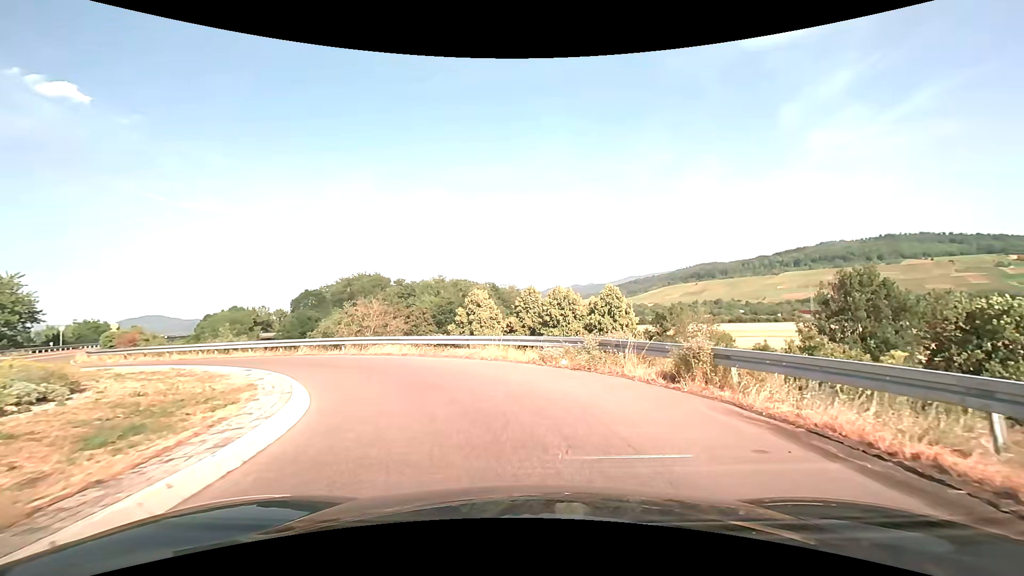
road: primary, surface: asphalt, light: Day
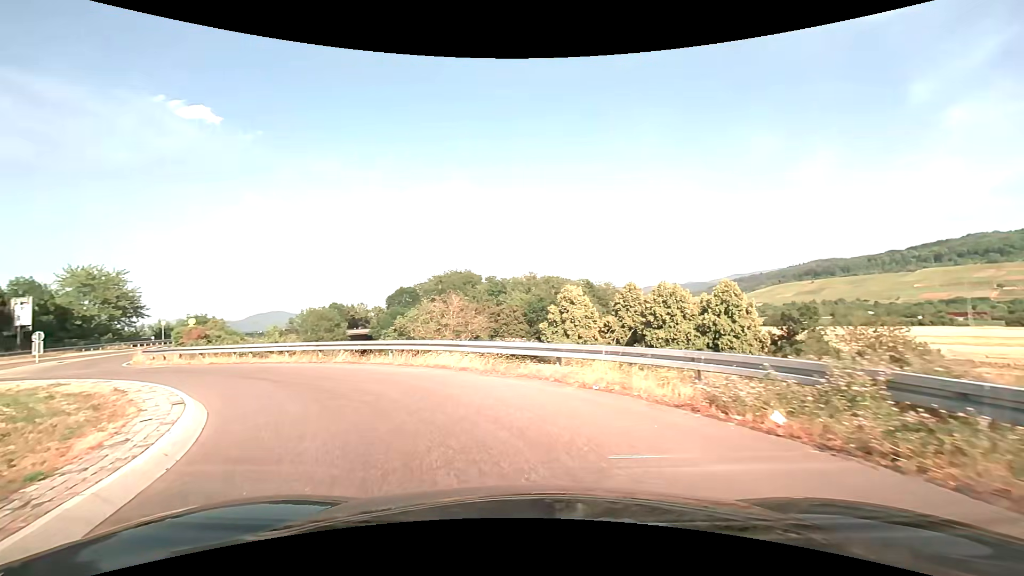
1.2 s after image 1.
(-0.5, +7.3) m; -12°
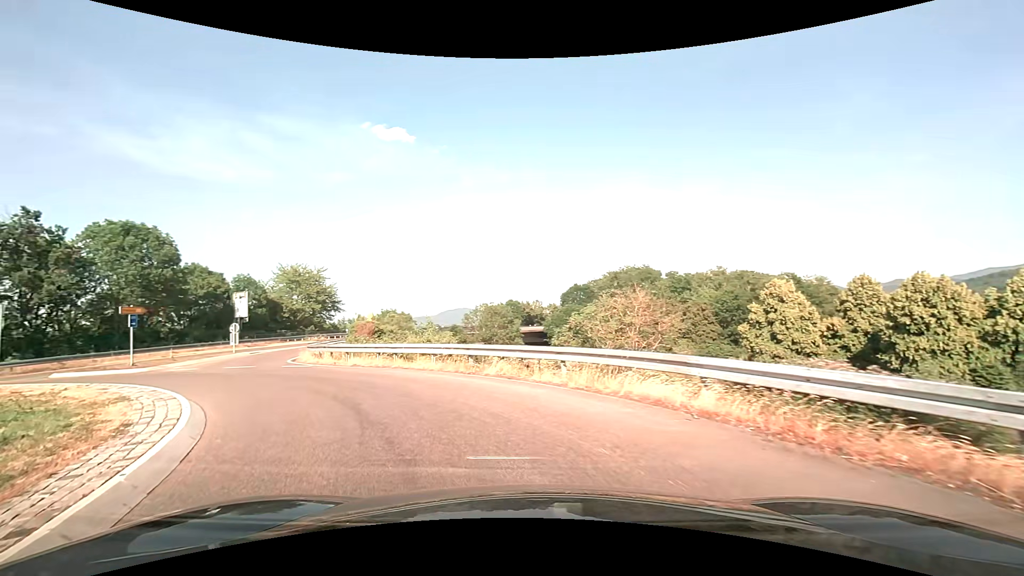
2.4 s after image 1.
(-1.0, +6.5) m; -19°
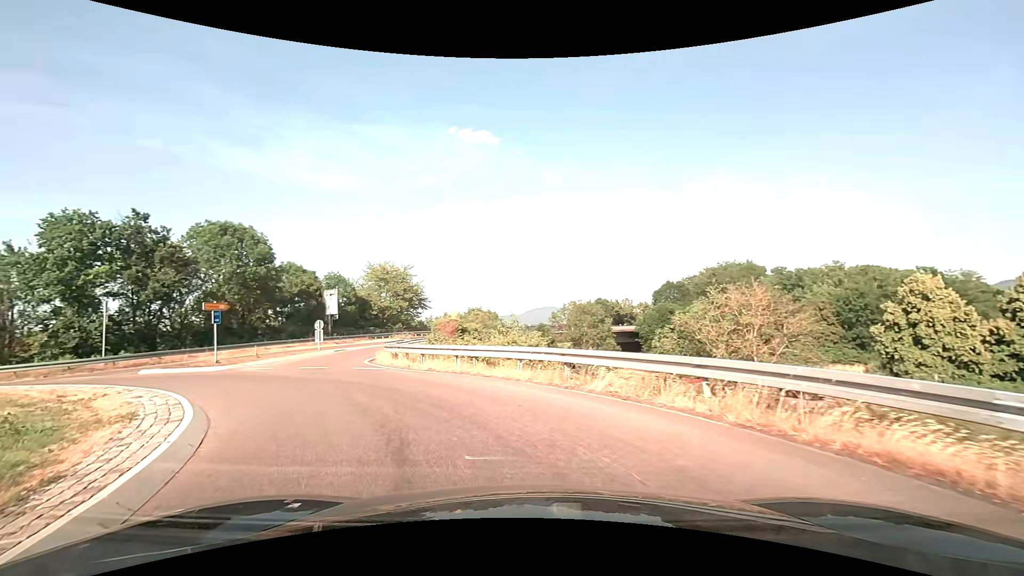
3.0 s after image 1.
(-0.3, +3.2) m; -9°
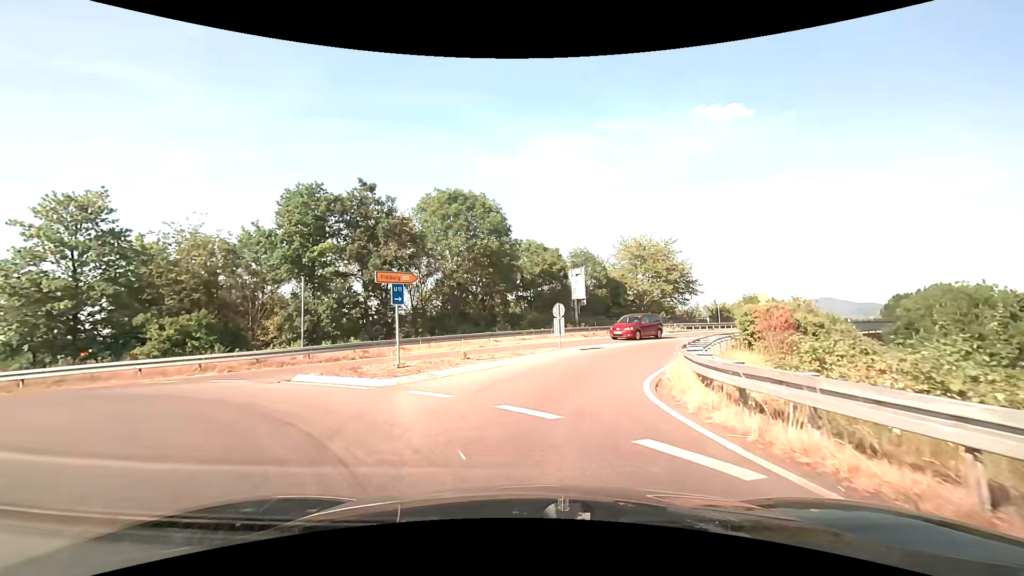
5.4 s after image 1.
(-3.9, +12.5) m; -28°
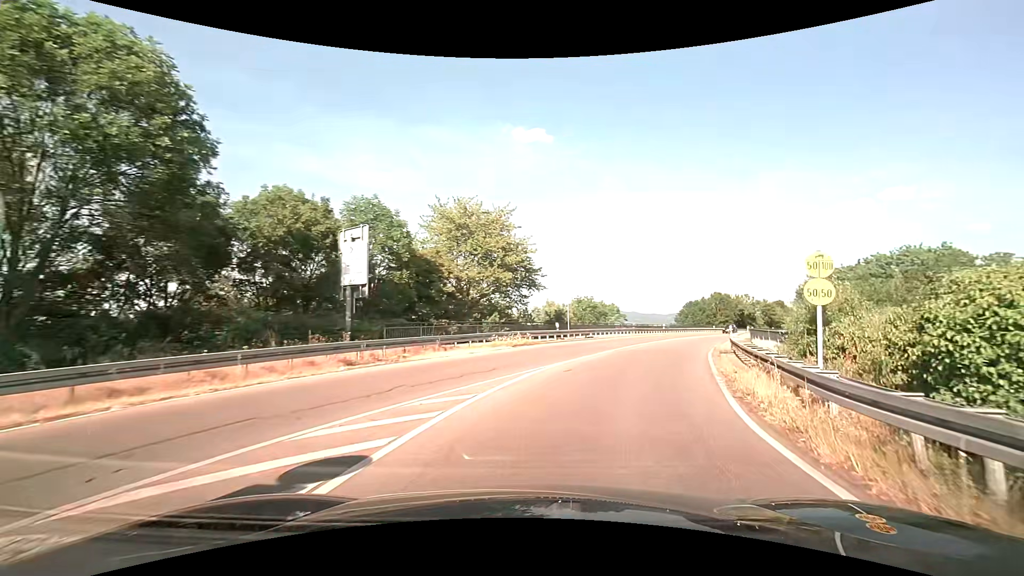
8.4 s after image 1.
(+2.8, +19.3) m; +23°
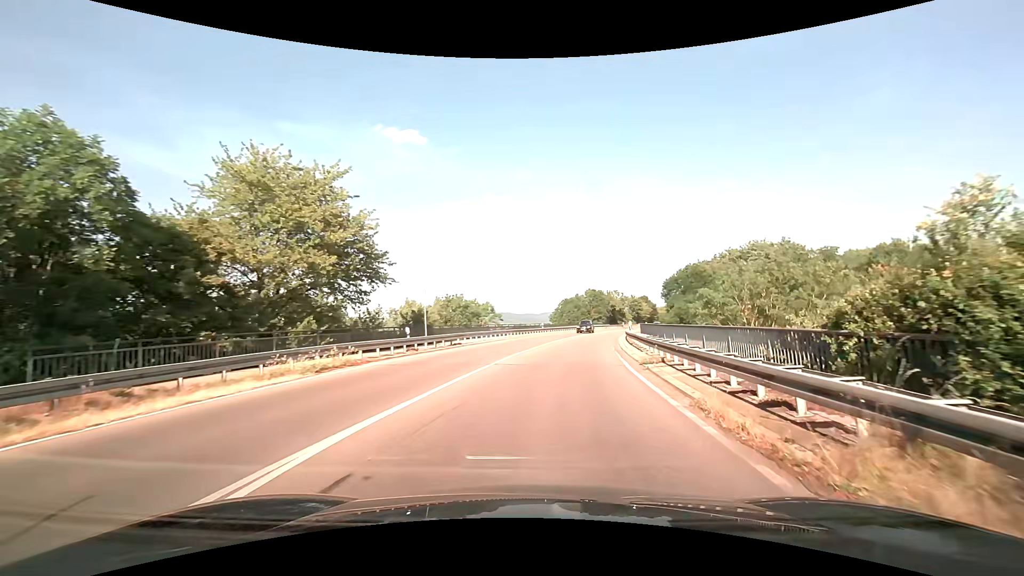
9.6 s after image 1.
(+1.2, +9.3) m; +14°
(+1, +10) (+2, +20) (+3, +30) (+5, +40) (+6, +50) (+9, +59) (+11, +69) (+14, +79) (+17, +88) (+20, +98) m
